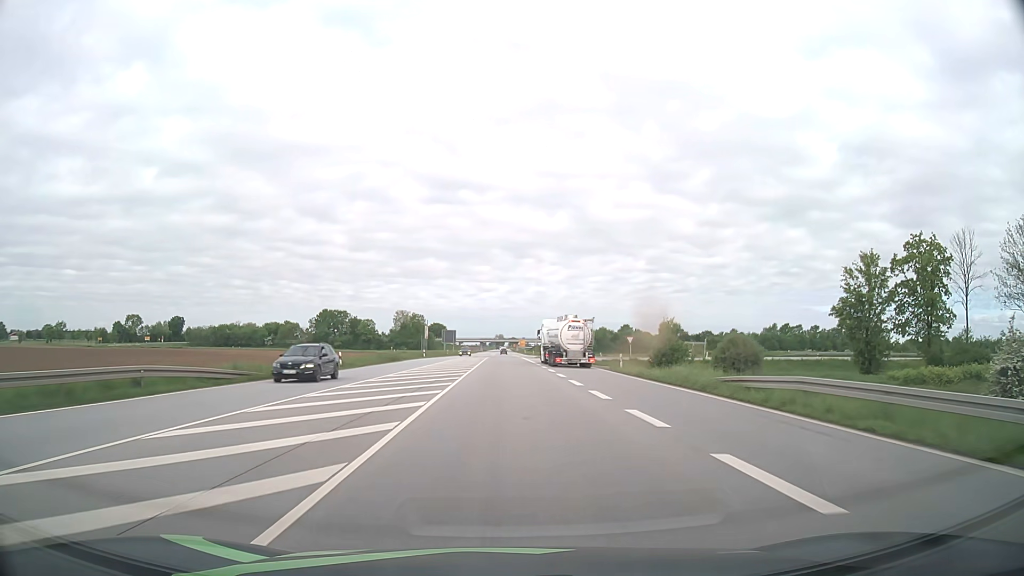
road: primary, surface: asphalt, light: Day
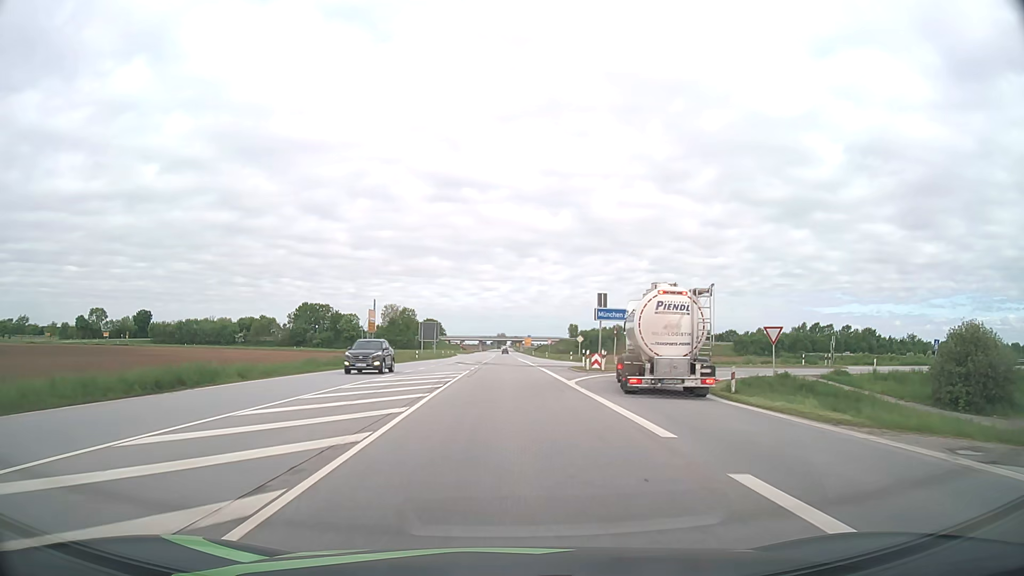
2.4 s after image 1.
(-0.1, +43.3) m; 0°
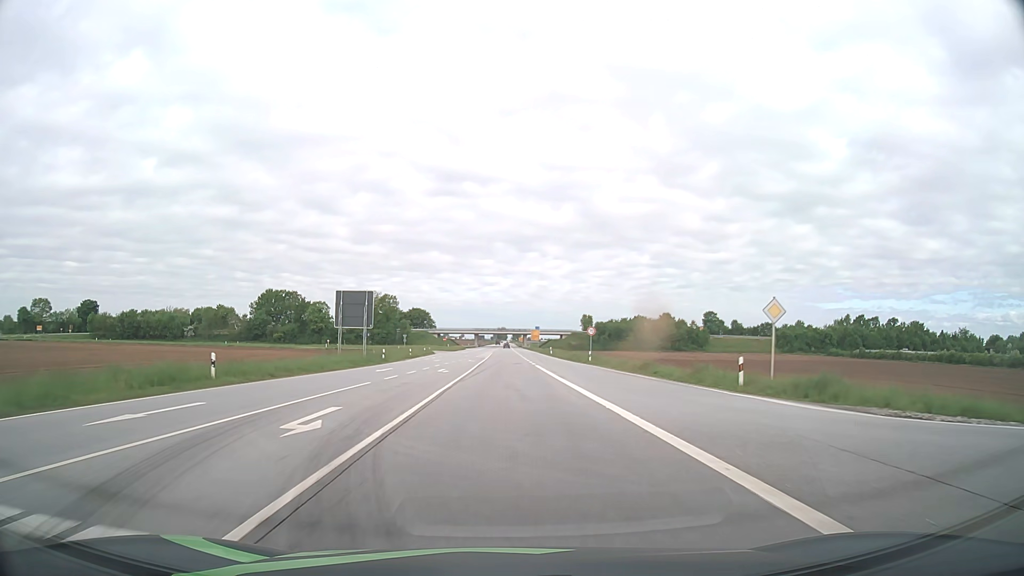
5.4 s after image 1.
(-0.1, +54.9) m; 0°
(0, +10) (0, +20) (0, +30) (0, +40) (0, +50) (0, +60) (0, +70) (0, +80) (0, +90) (0, +100) m
